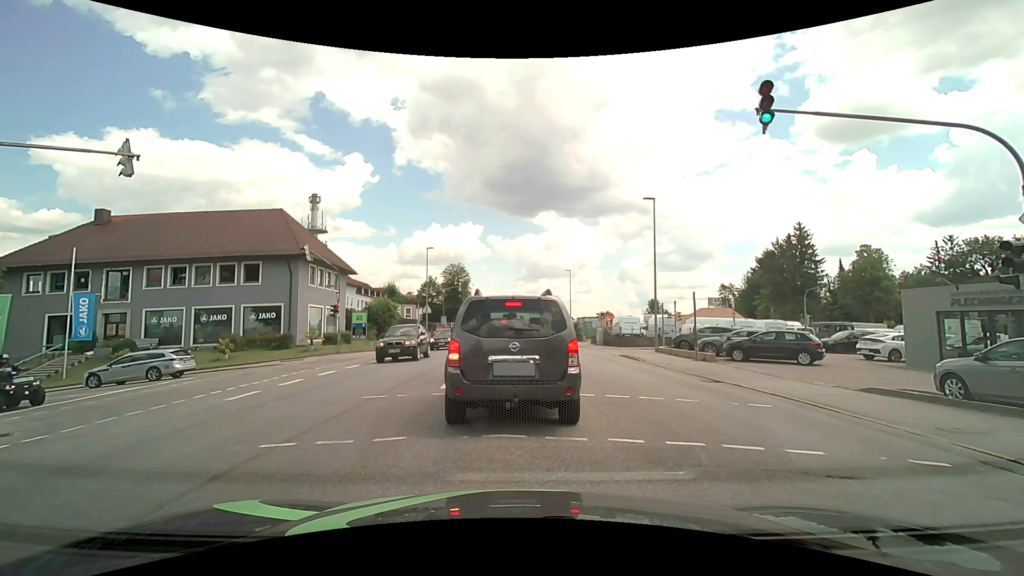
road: tertiary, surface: asphalt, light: Day
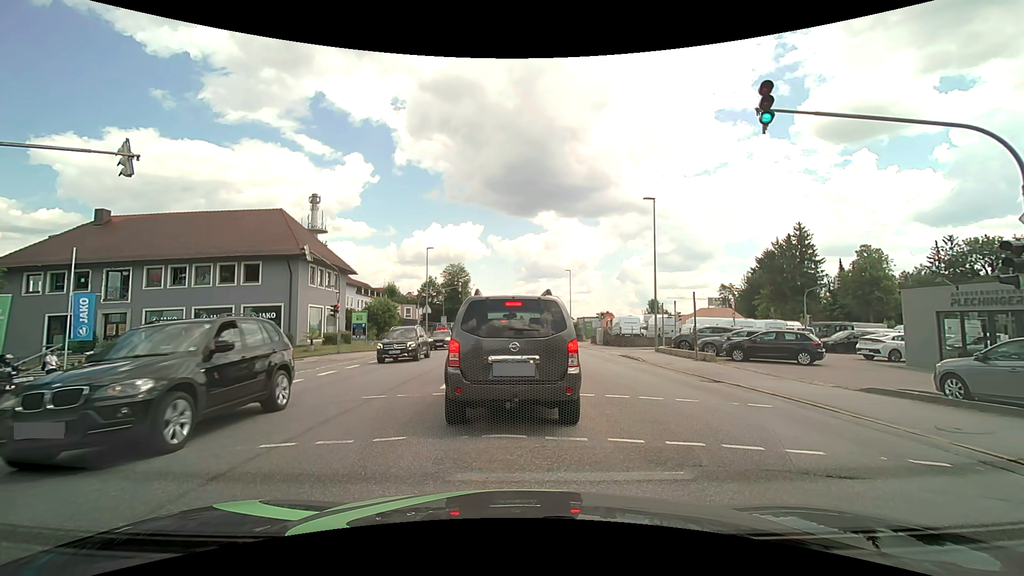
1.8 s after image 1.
(0.0, 0.0) m; 0°
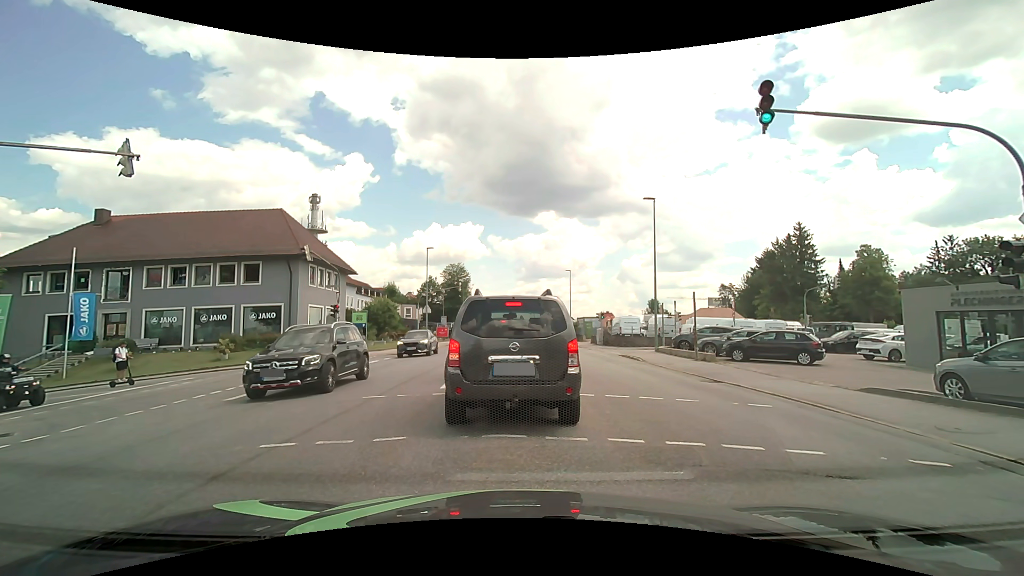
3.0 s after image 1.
(0.0, 0.0) m; 0°
